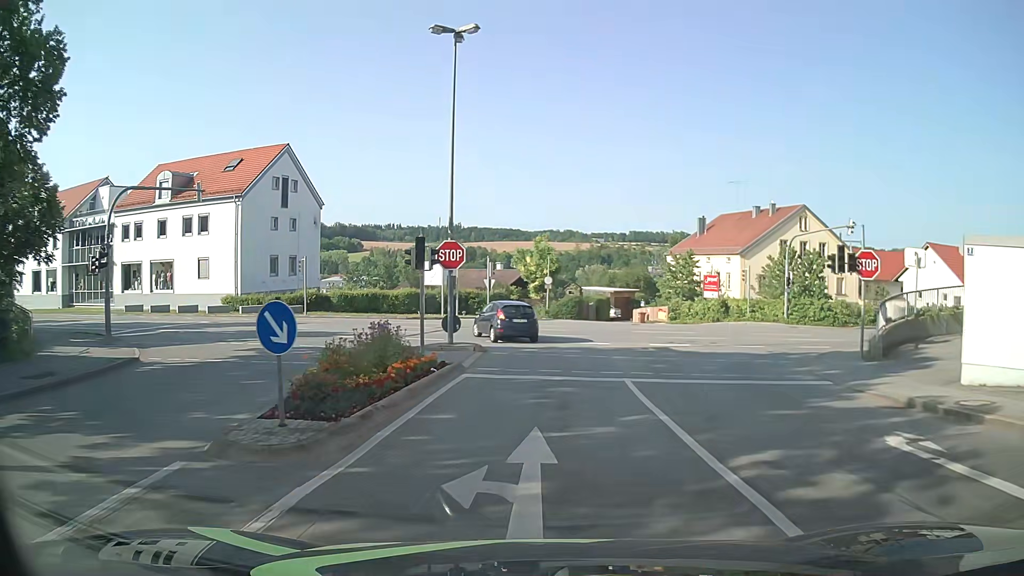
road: residential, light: Day
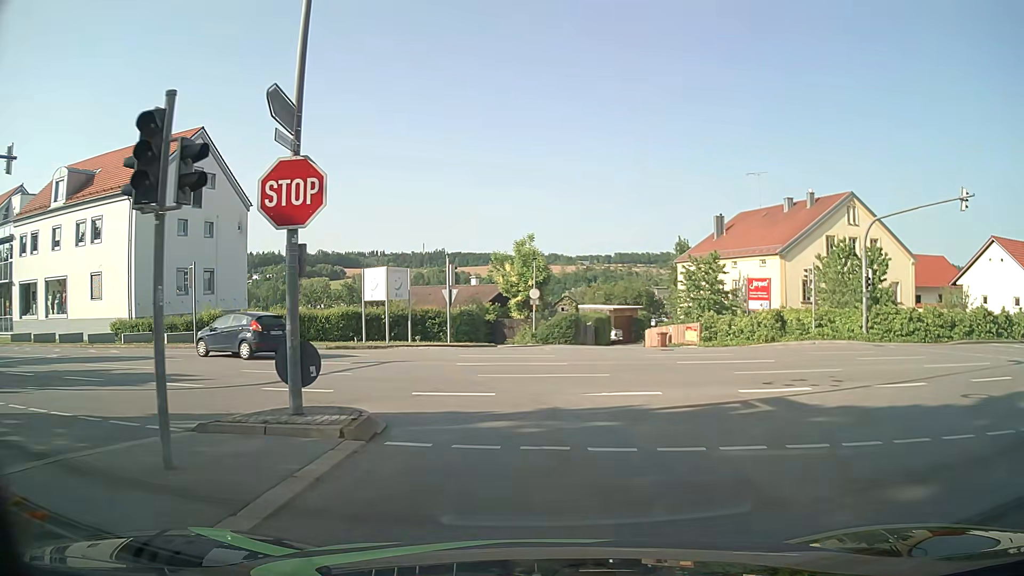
(+0.1, +12.3) m; +1°
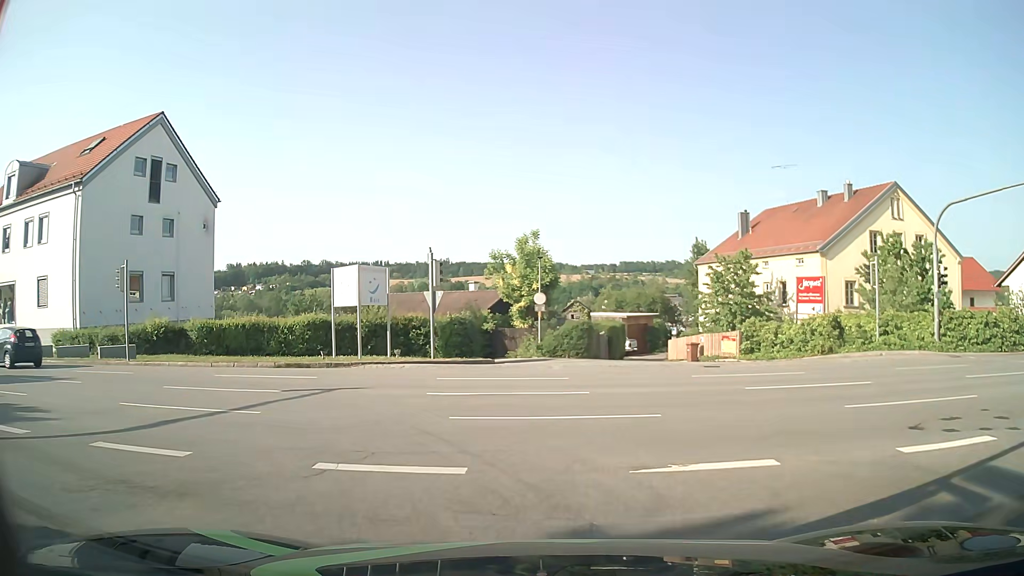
(0.0, +5.6) m; 0°
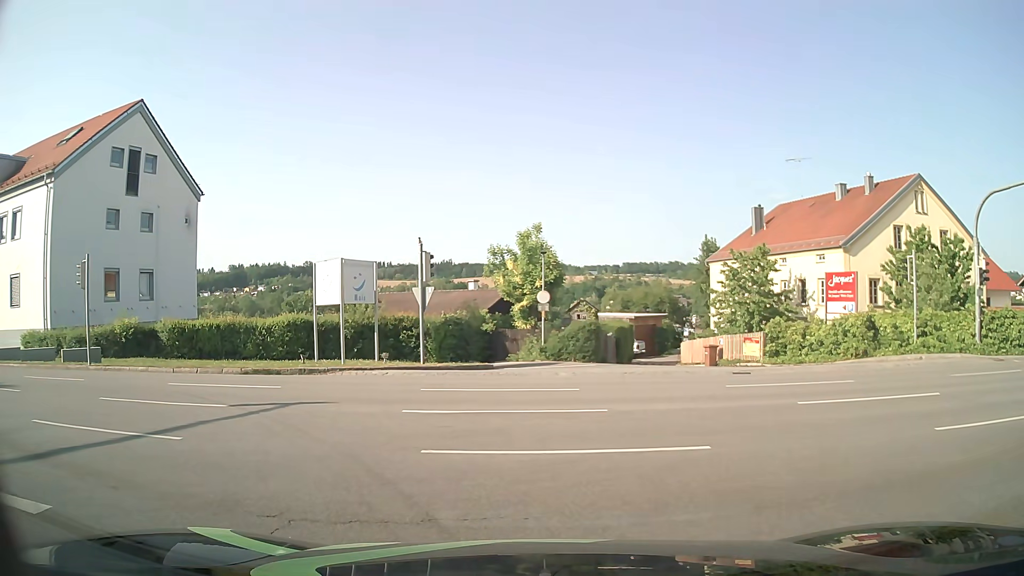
(0.0, +2.4) m; -2°
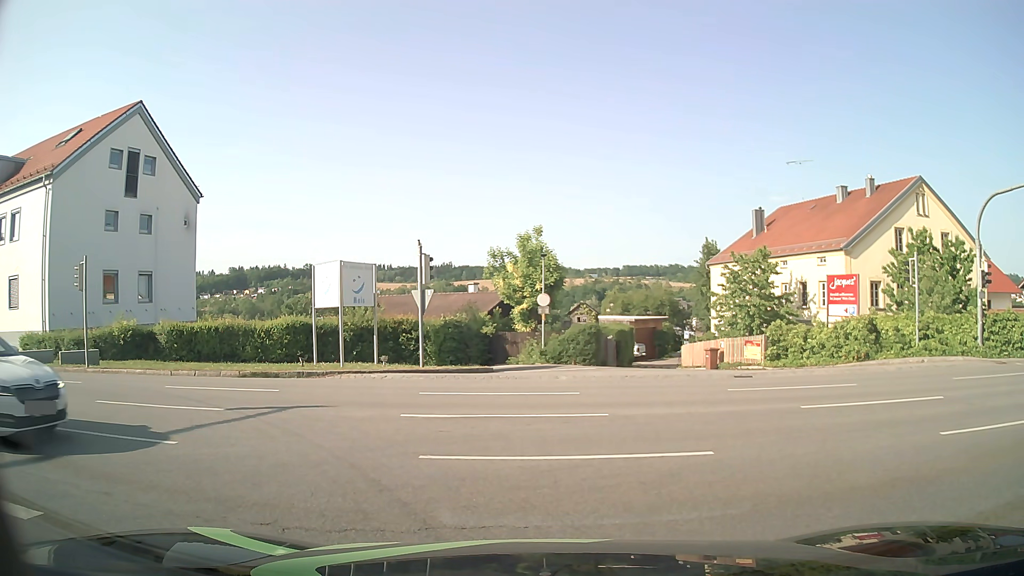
(0.0, +0.2) m; 0°
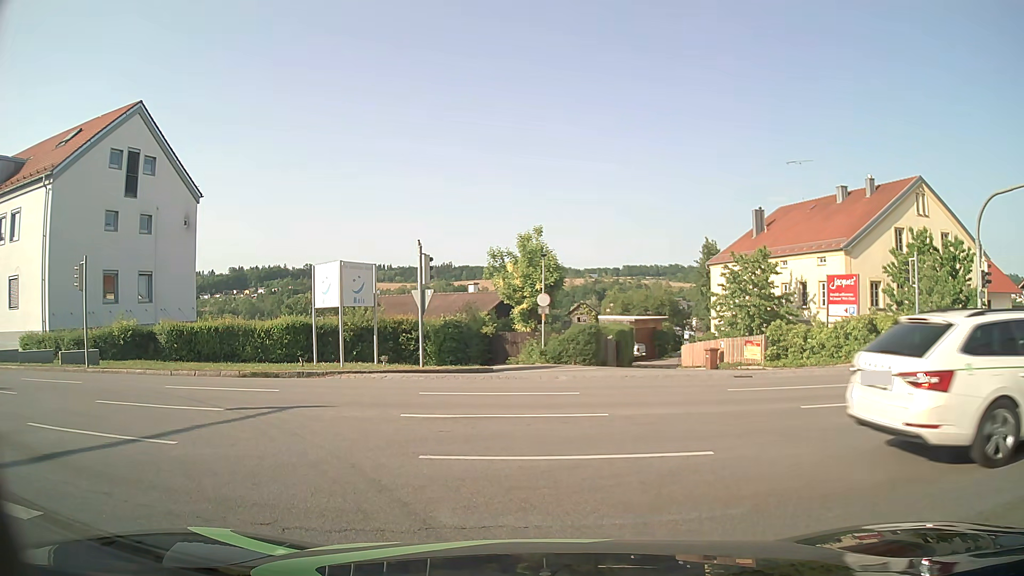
(0.0, 0.0) m; 0°
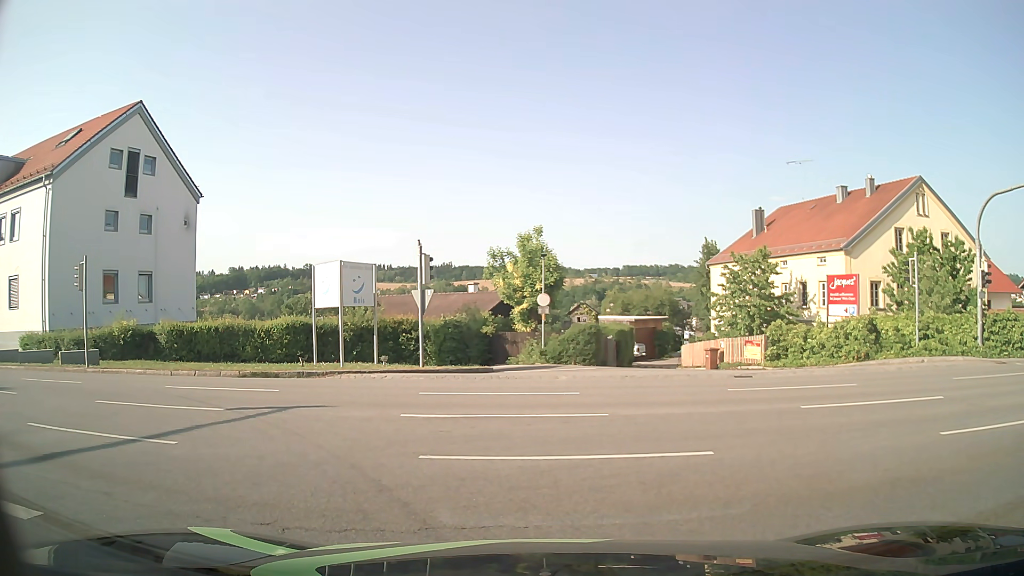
(0.0, 0.0) m; 0°
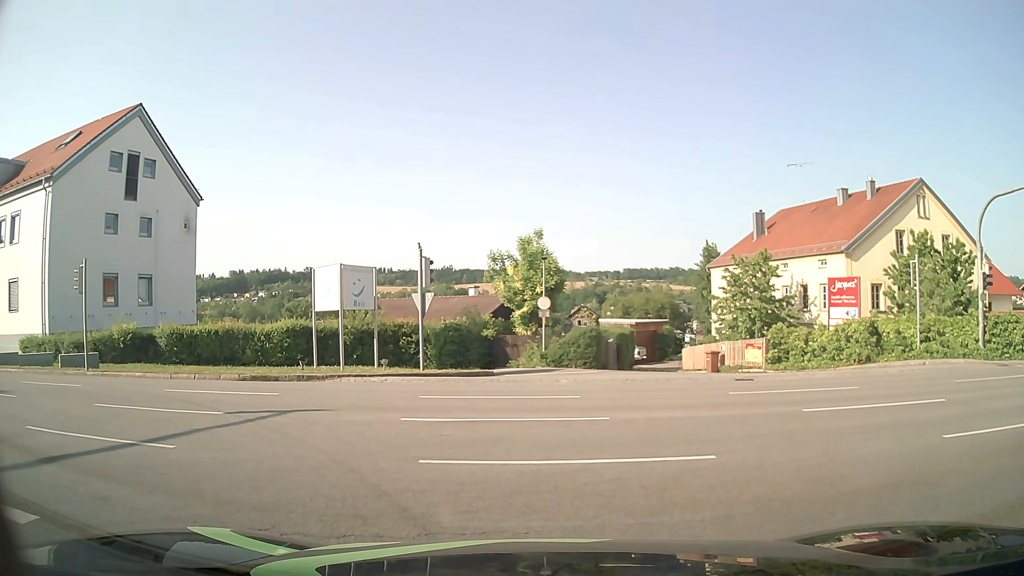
(0.0, 0.0) m; 0°
